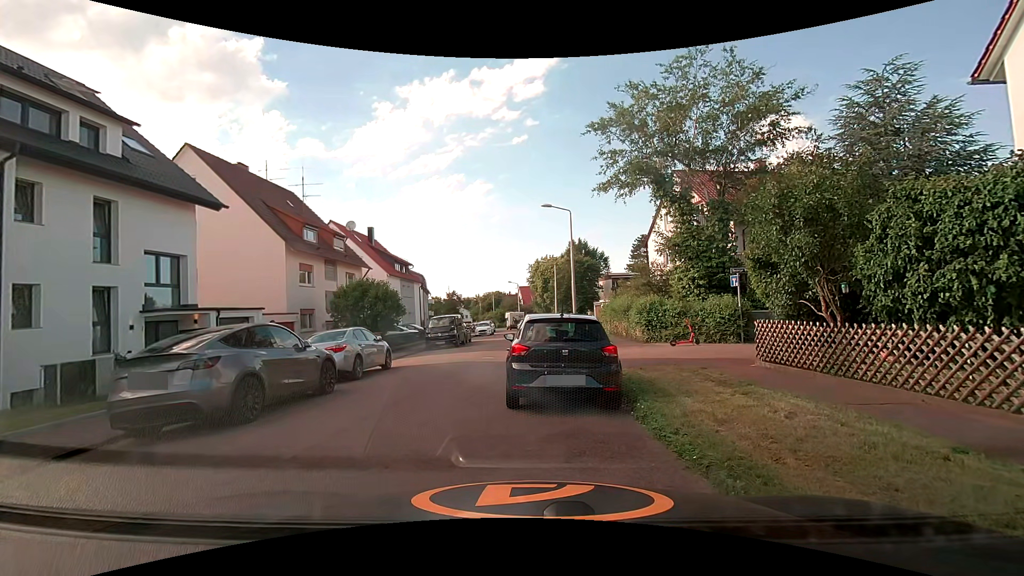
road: residential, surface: asphalt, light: Day
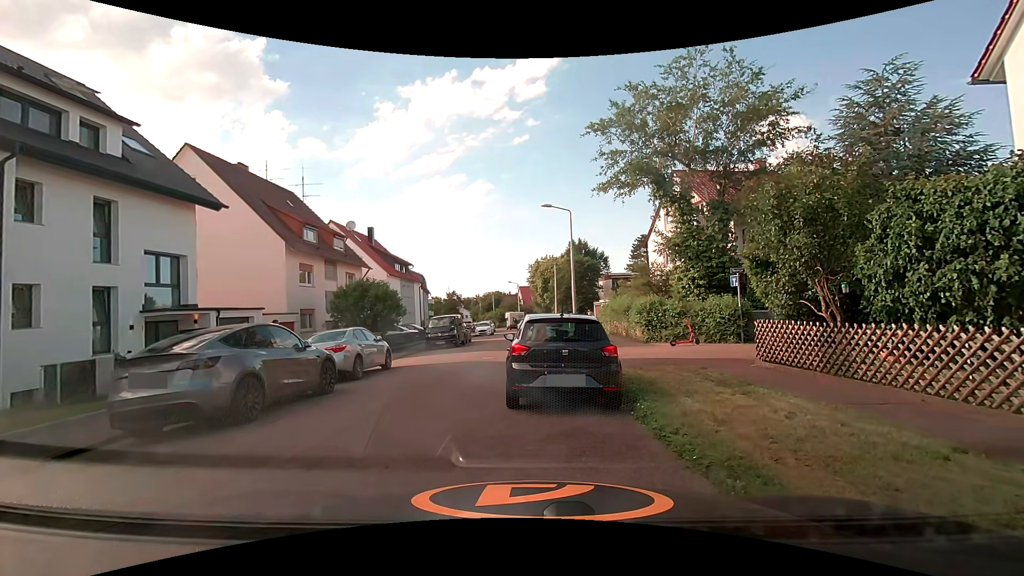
(0.0, 0.0) m; 0°
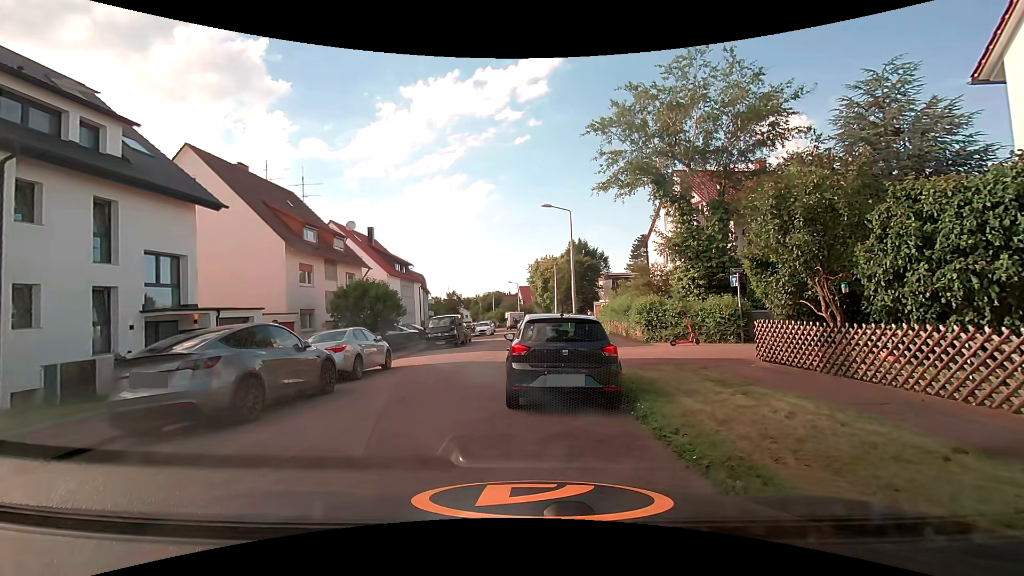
(0.0, 0.0) m; 0°
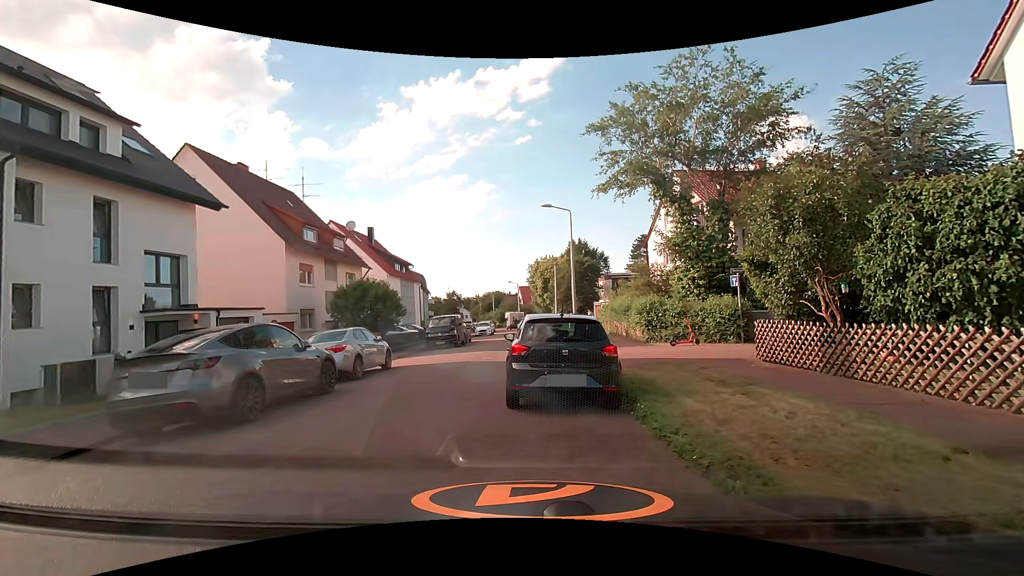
(0.0, 0.0) m; 0°
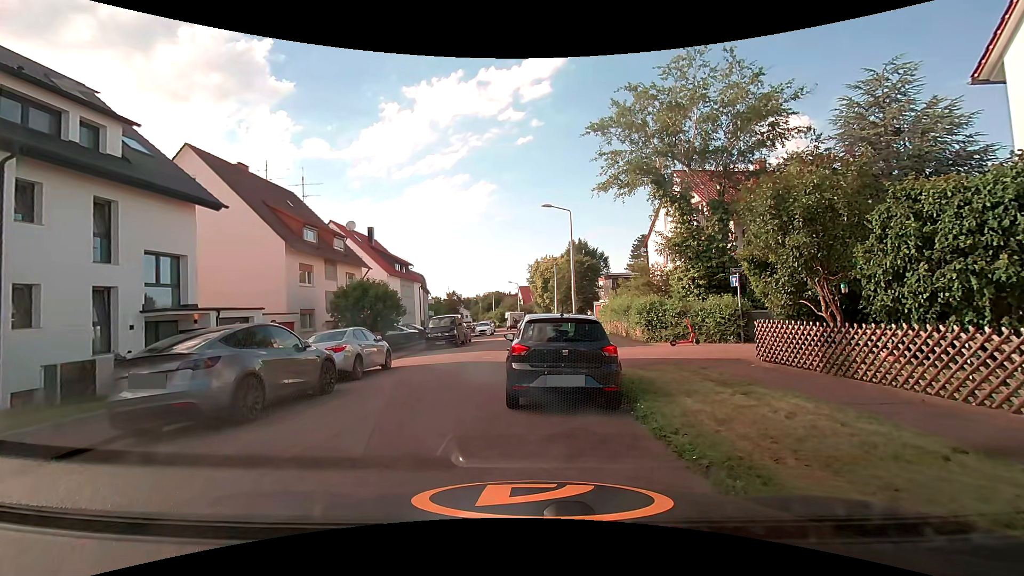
(0.0, 0.0) m; 0°
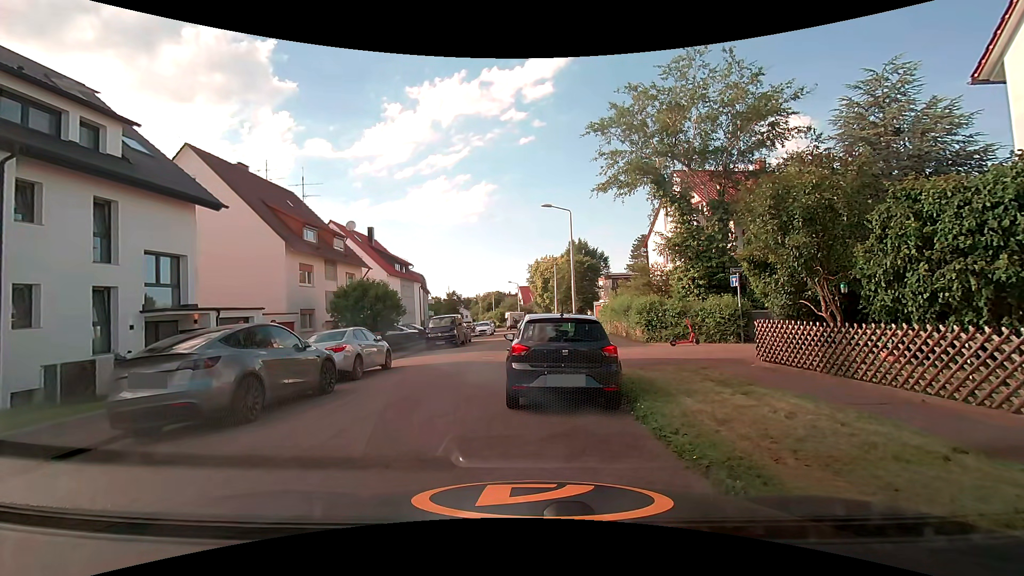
(0.0, 0.0) m; 0°
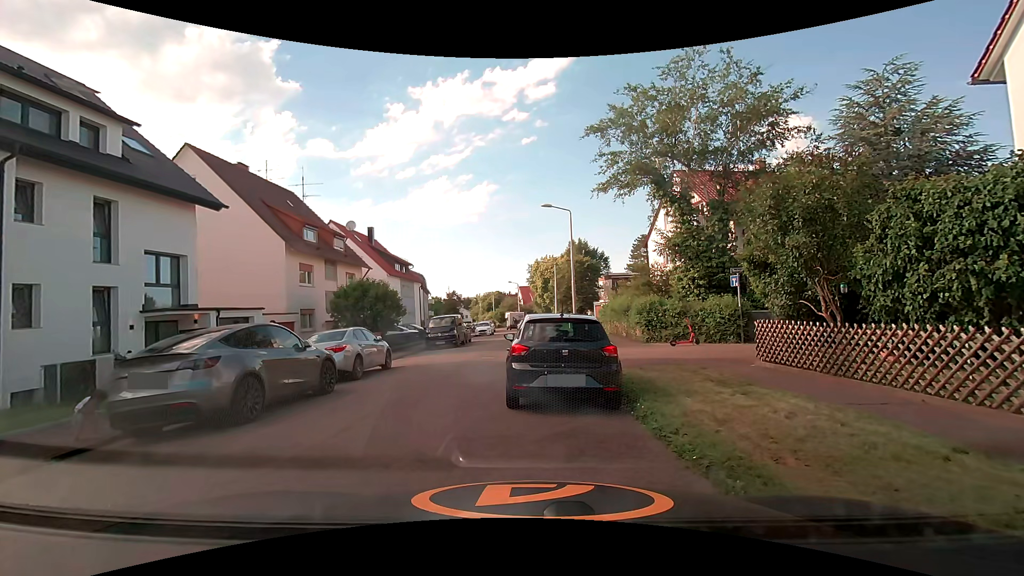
(0.0, 0.0) m; 0°
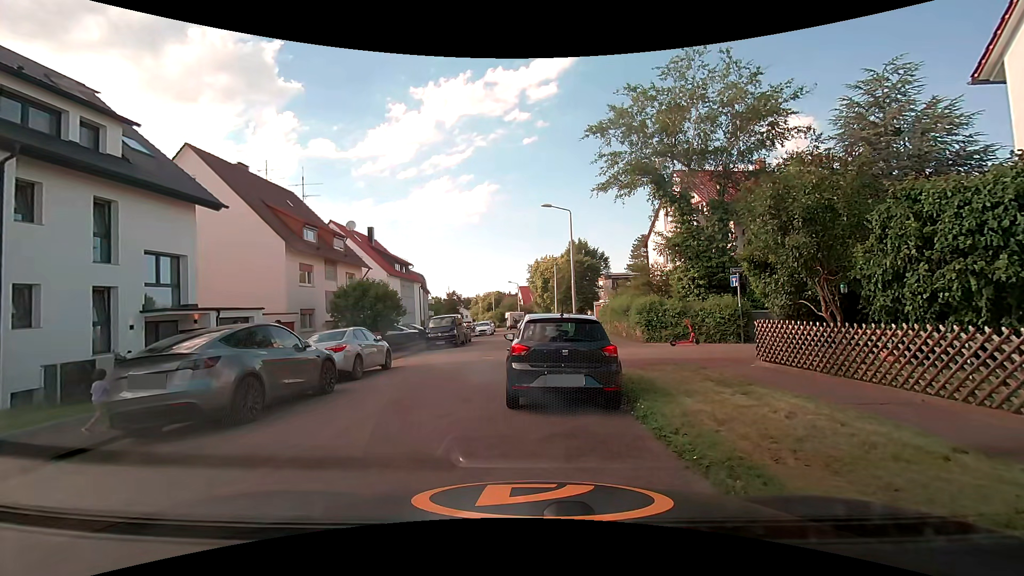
(0.0, 0.0) m; 0°
